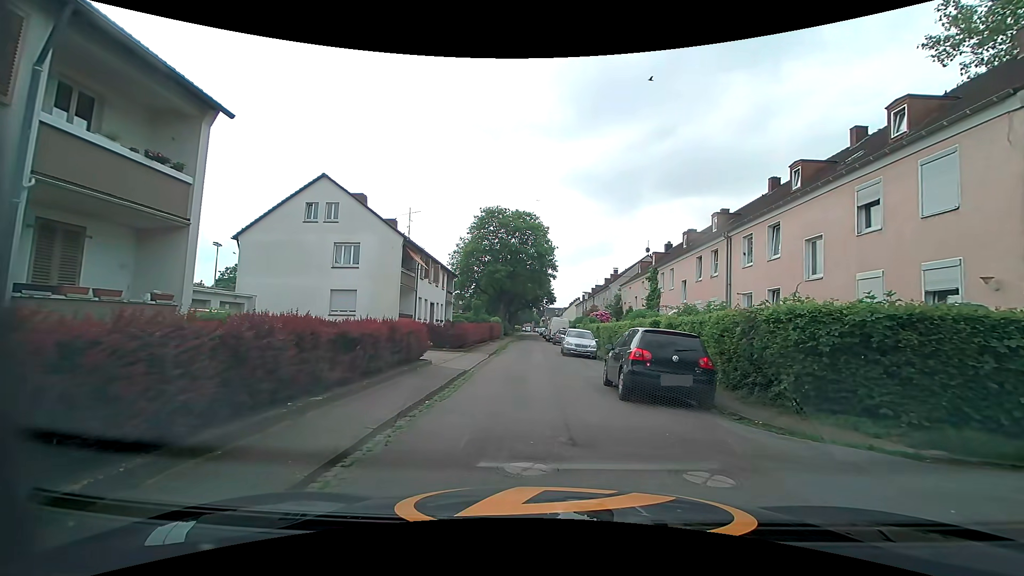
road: residential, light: Day
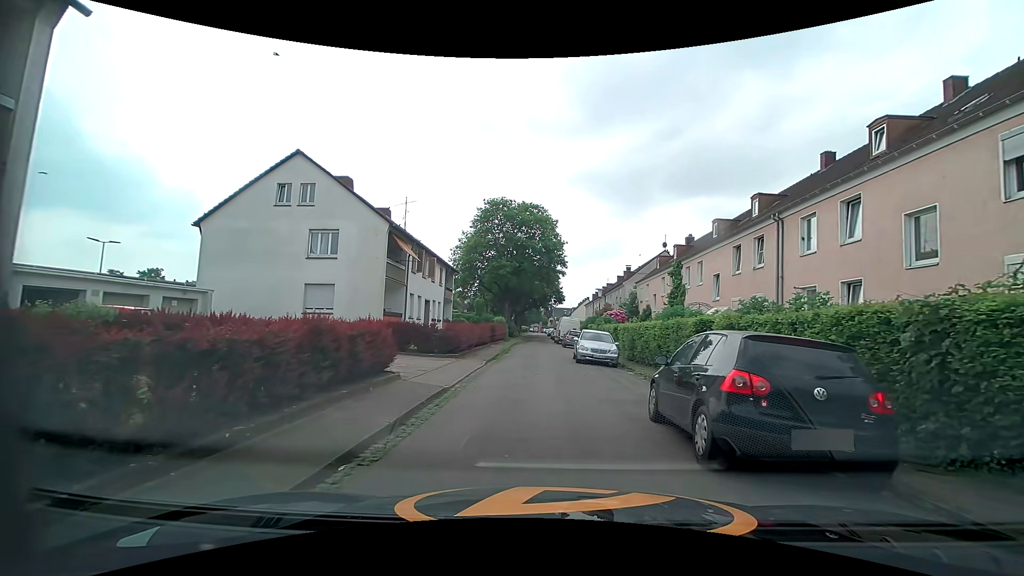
(+0.2, +4.7) m; +1°
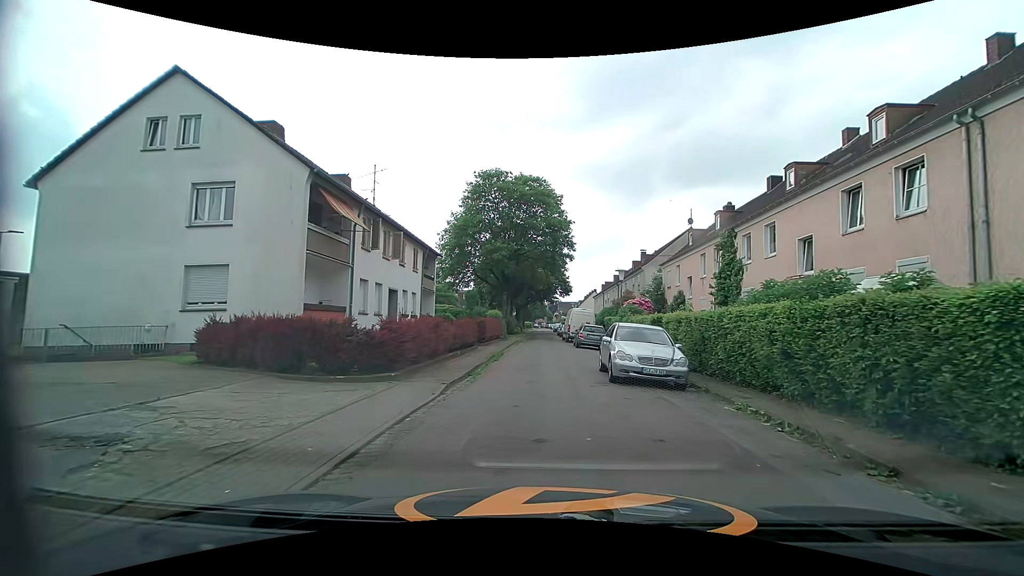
(+0.1, +9.3) m; -1°
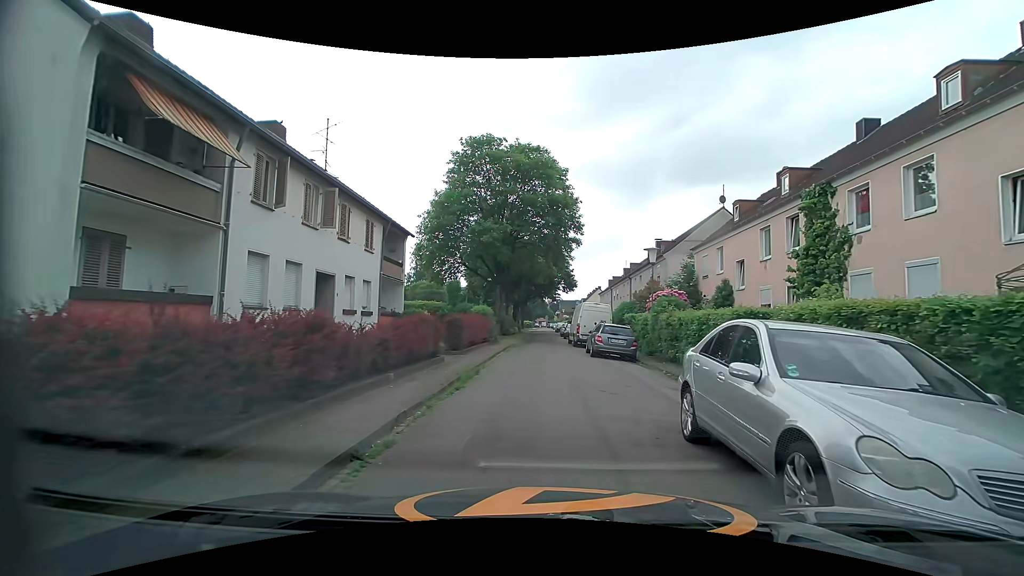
(+0.3, +8.5) m; +2°
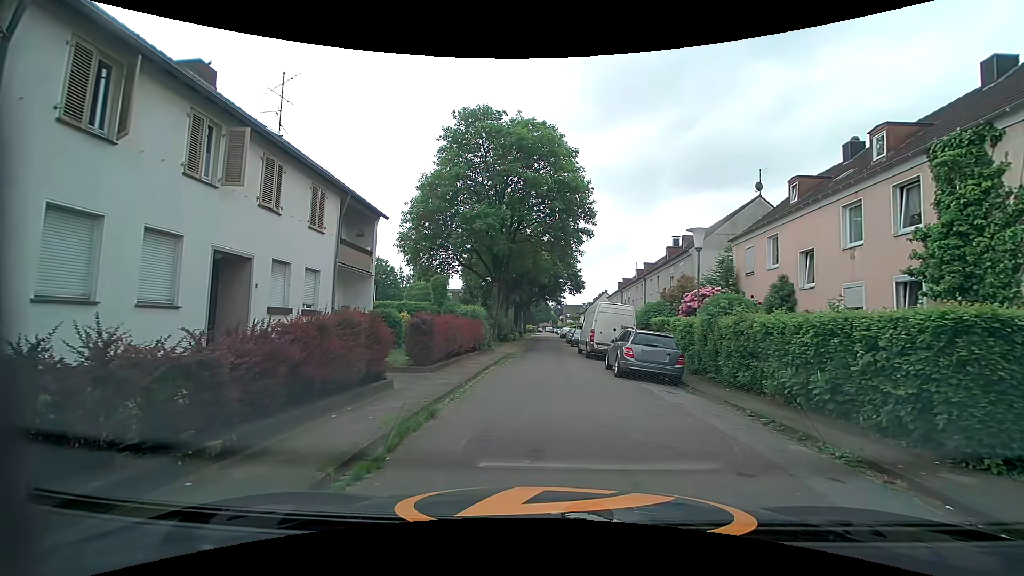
(-0.1, +5.7) m; 0°
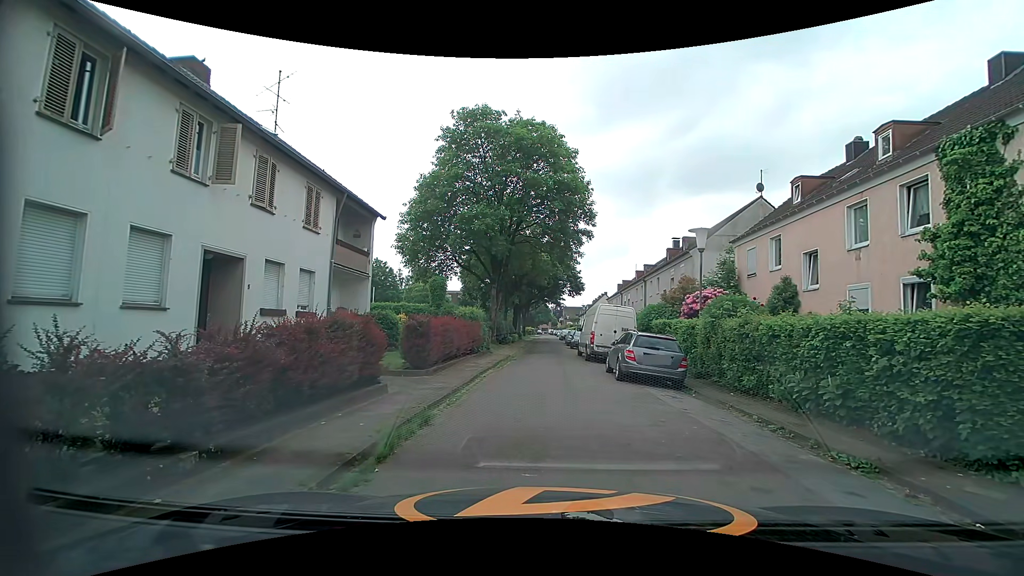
(0.0, +0.3) m; 0°
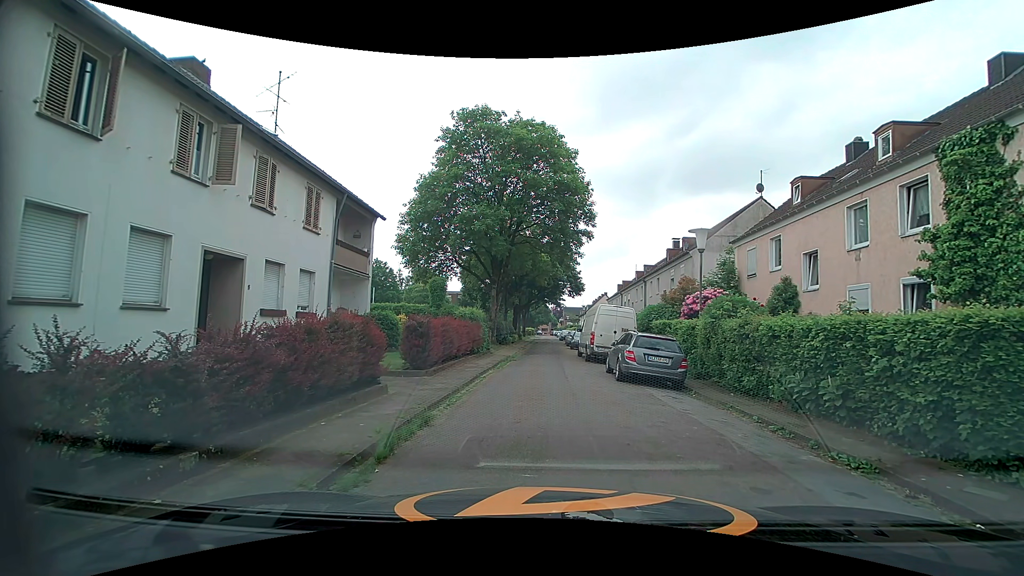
(0.0, +0.1) m; 0°
